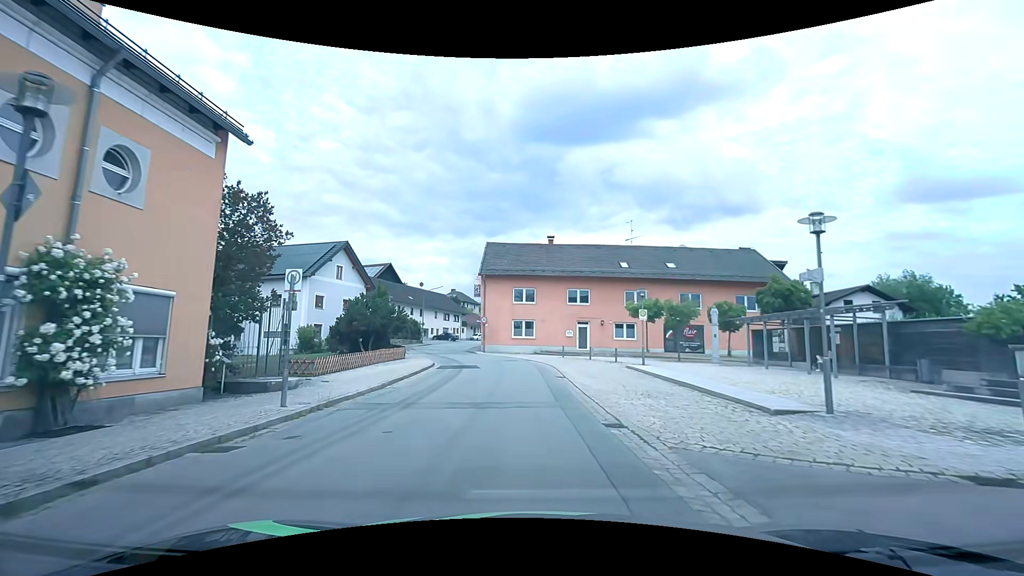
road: tertiary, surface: asphalt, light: Day
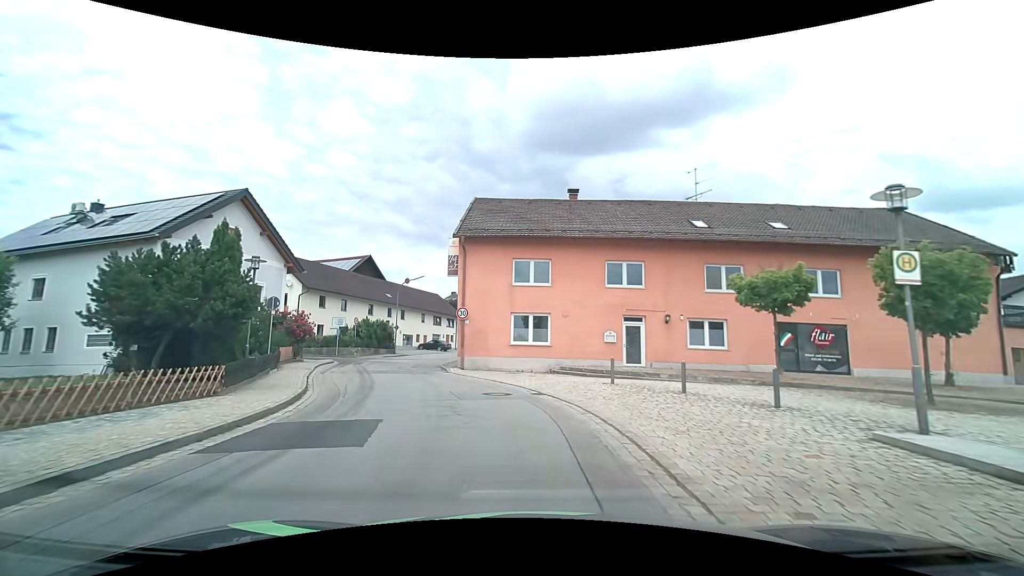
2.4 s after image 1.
(-0.5, +17.8) m; -3°
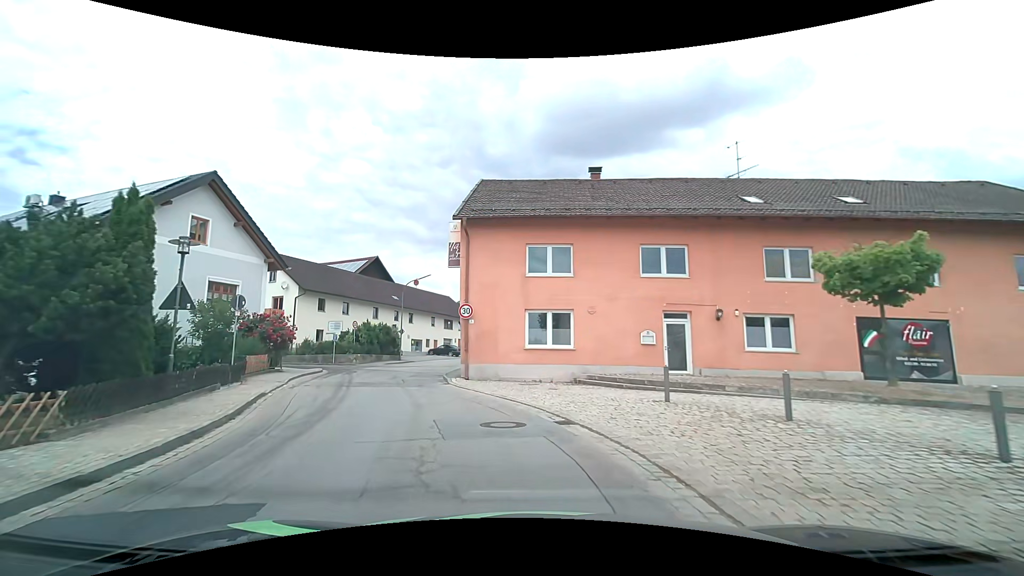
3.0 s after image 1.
(0.0, +4.4) m; -2°
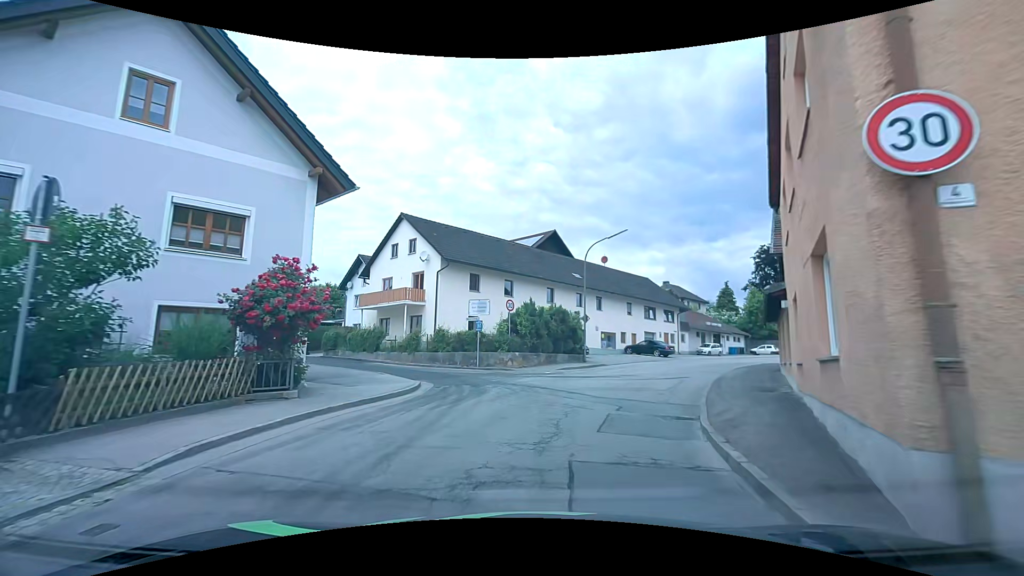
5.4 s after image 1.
(-3.2, +16.0) m; -22°
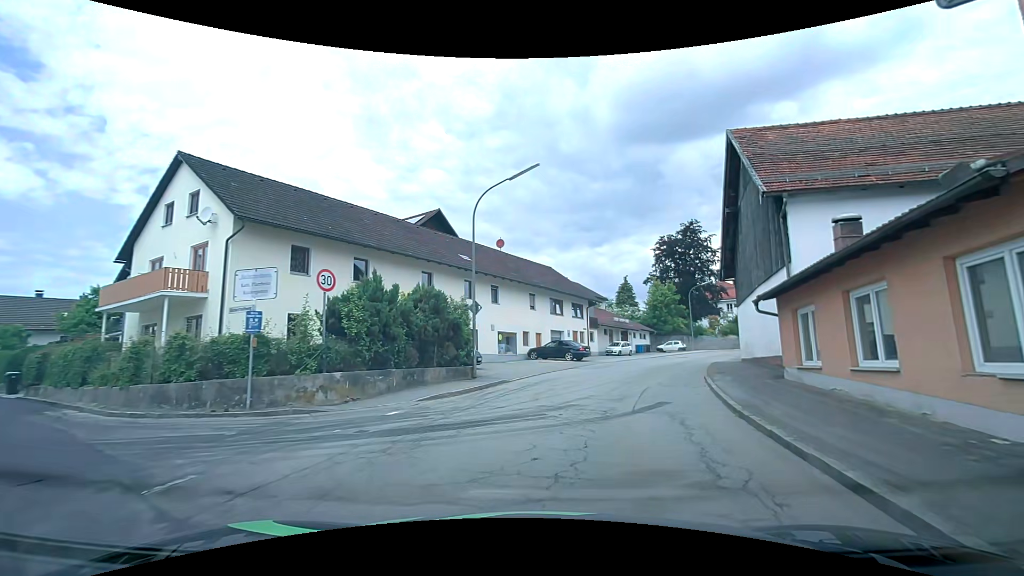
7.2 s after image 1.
(+1.0, +11.4) m; +11°
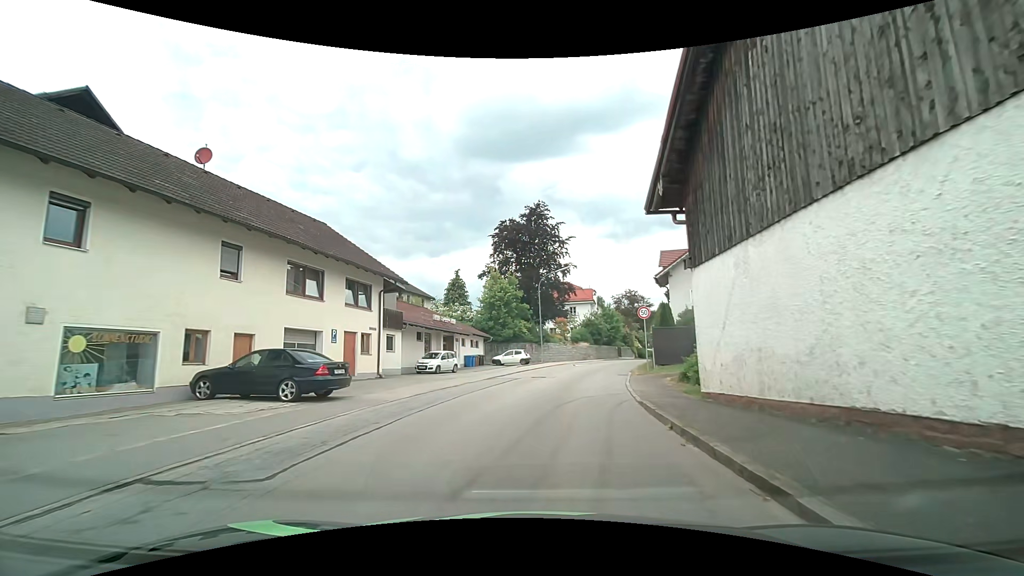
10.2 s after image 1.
(+4.2, +19.7) m; +19°
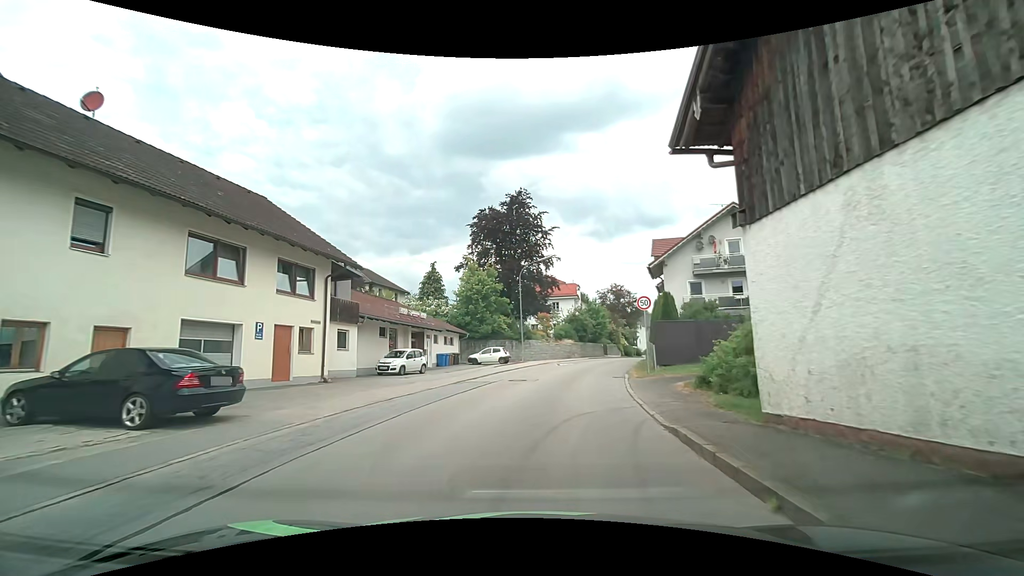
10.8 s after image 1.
(+0.1, +4.4) m; +2°
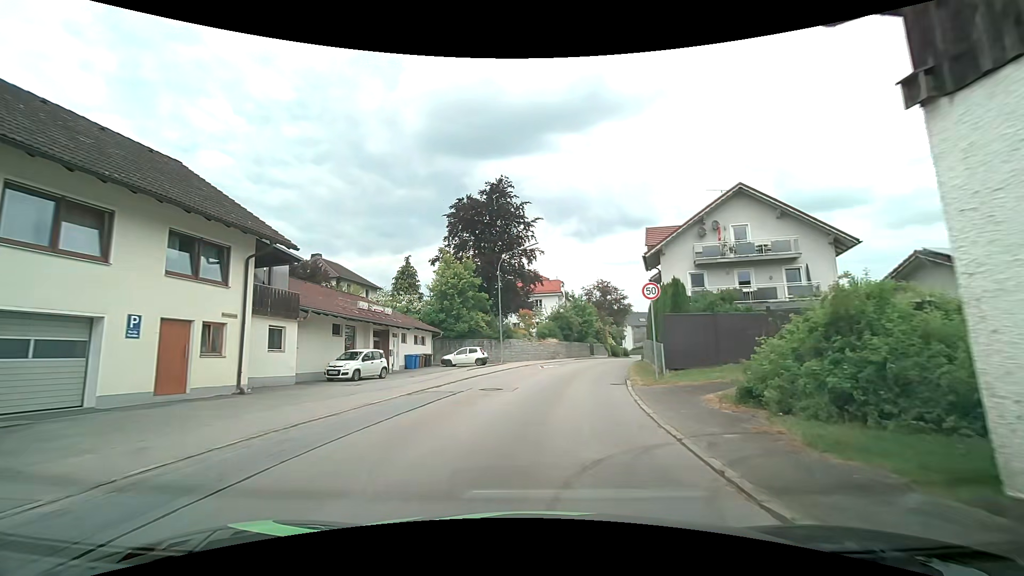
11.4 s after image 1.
(+0.1, +4.5) m; +4°
(0, +10) (+1, +20) (+3, +30) (+5, +40) (+9, +49) (+13, +58) (+18, +66) (+24, +74) (+31, +82) (+38, +89) m
